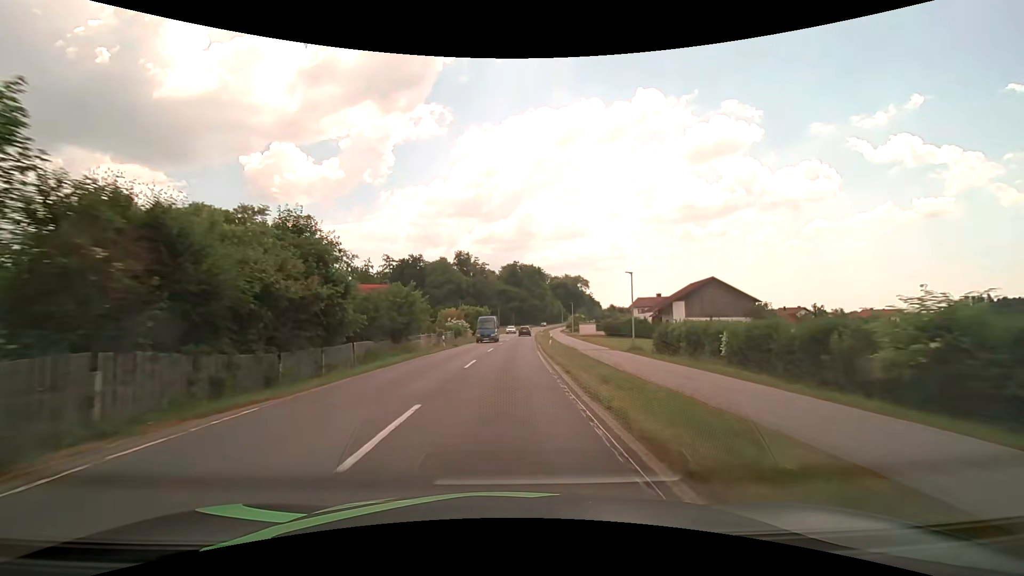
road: secondary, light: Day
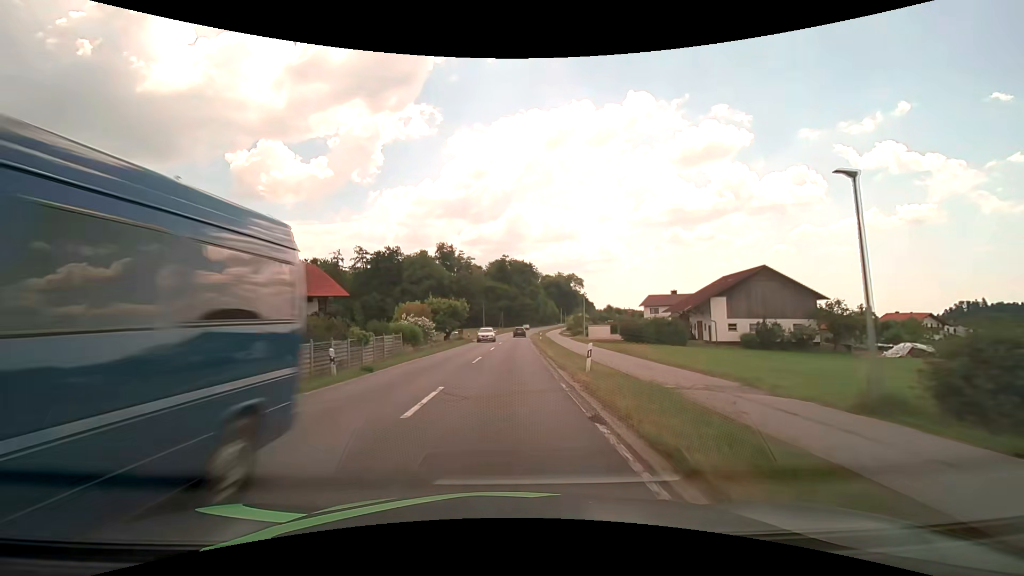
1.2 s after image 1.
(+0.3, +21.5) m; +2°
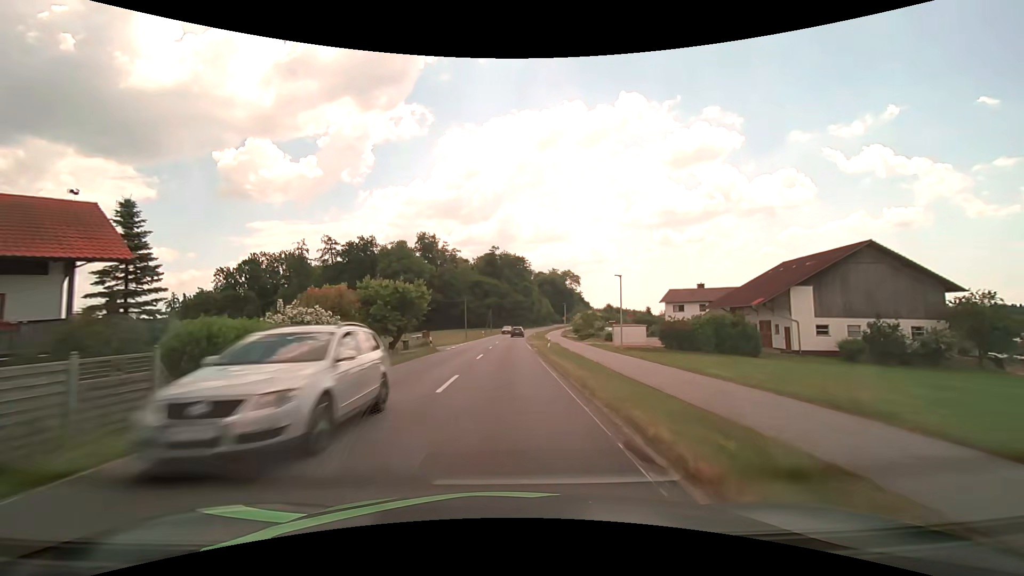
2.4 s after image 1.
(+0.1, +21.4) m; +1°
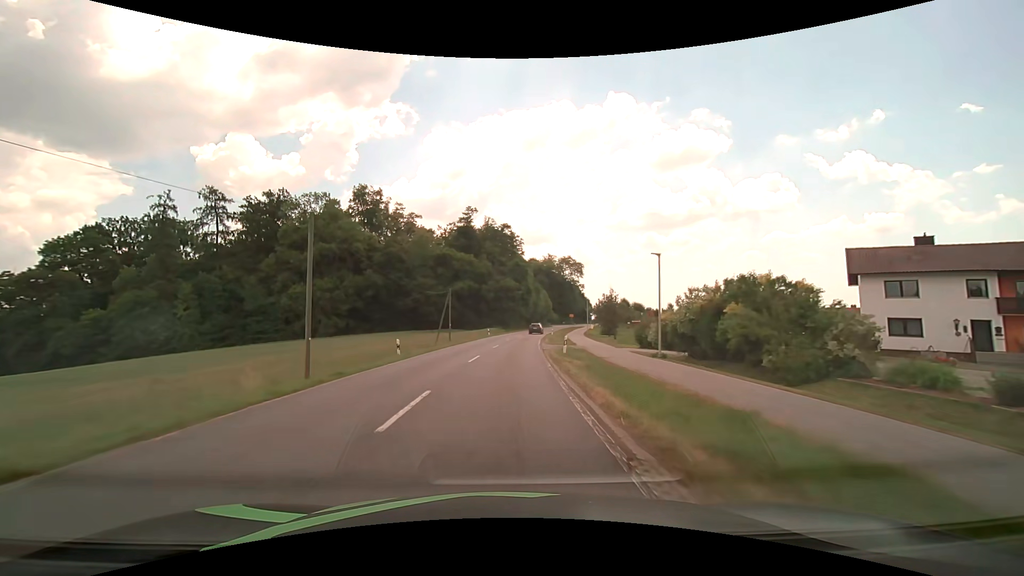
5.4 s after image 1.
(+0.7, +52.7) m; +2°
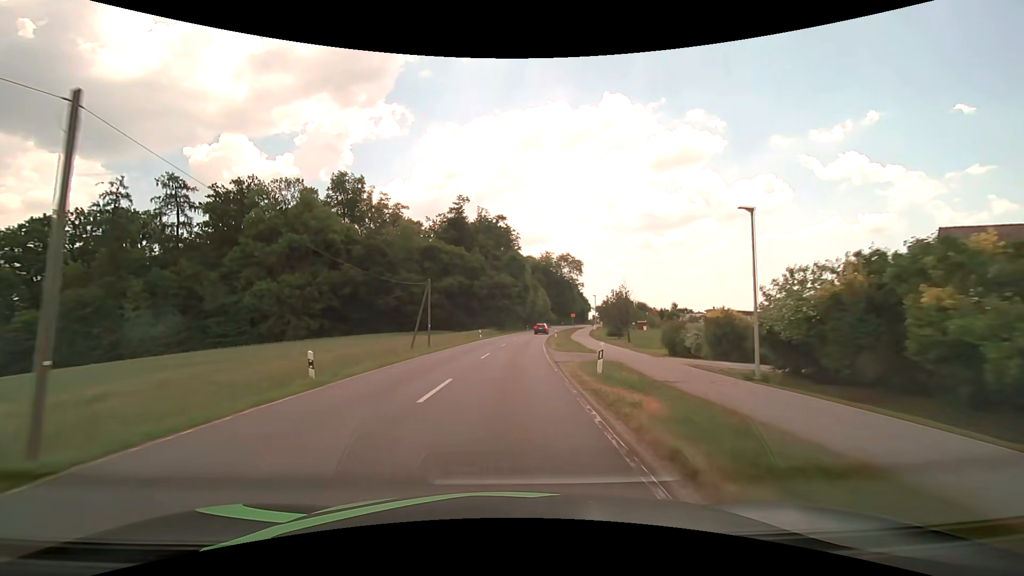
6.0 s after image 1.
(0.0, +9.9) m; 0°
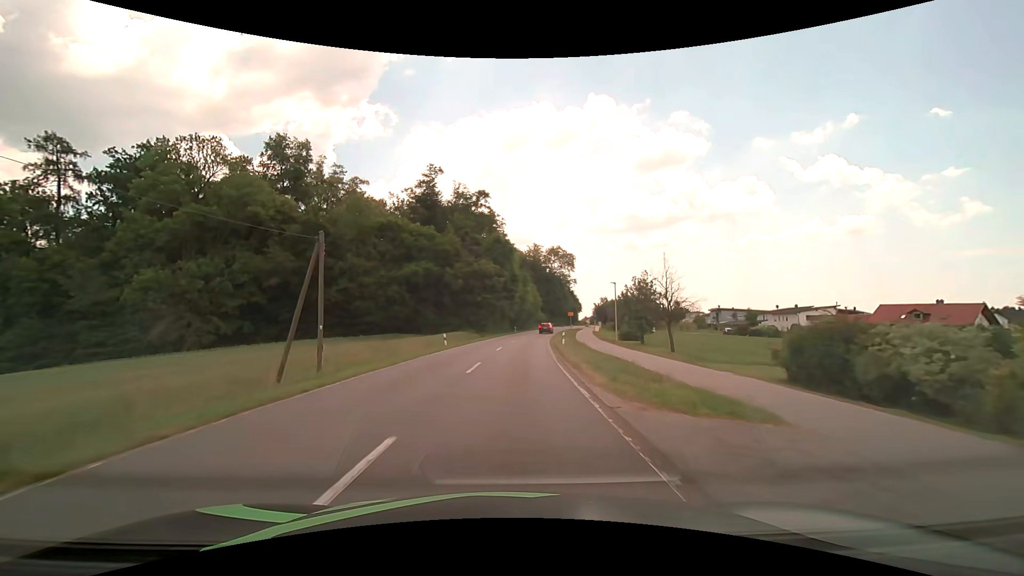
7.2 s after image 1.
(+0.3, +18.9) m; +2°
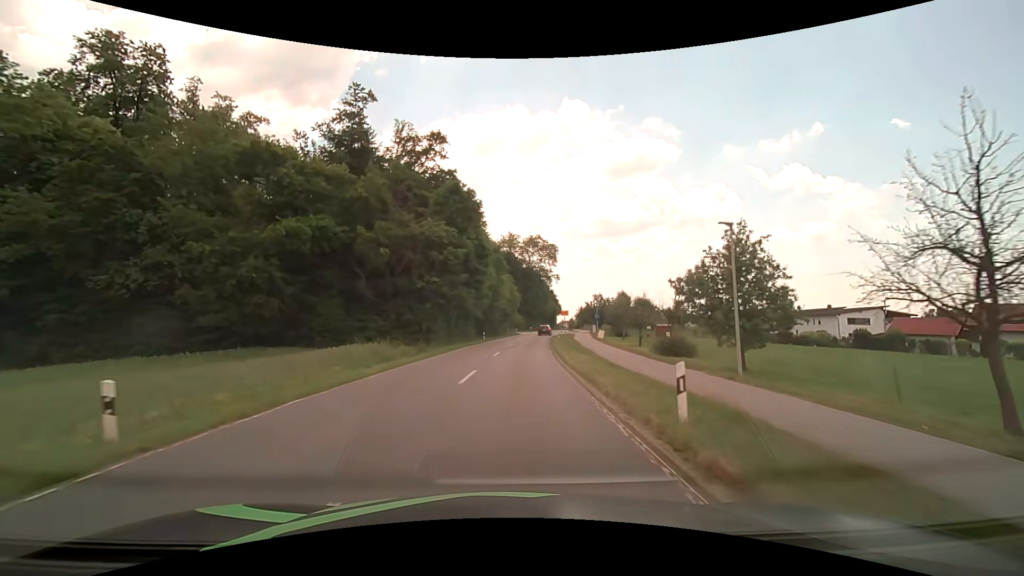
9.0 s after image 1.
(+0.8, +26.2) m; +3°
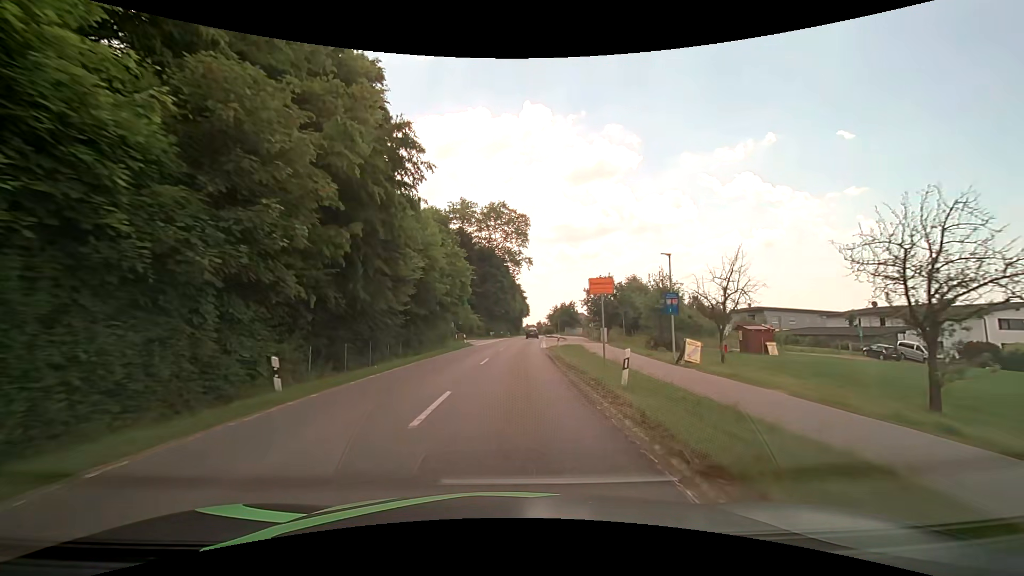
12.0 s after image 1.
(+1.8, +40.0) m; +5°
(0, +10) (0, +20) (+1, +30) (+1, +40) (+2, +50) (+2, +60) (+3, +70) (+3, +80) (+4, +90) (+5, +100) m
